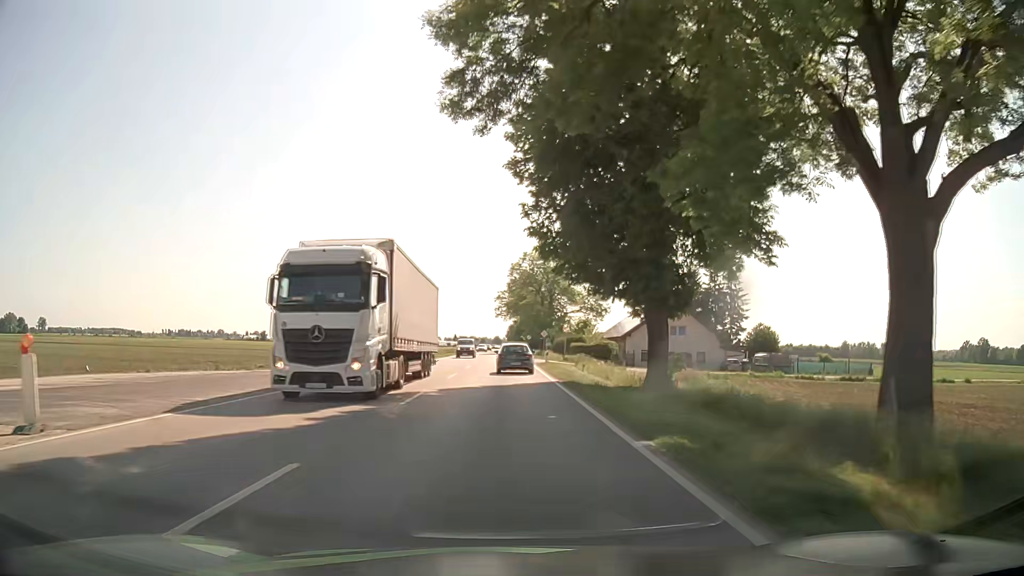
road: unclassified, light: Day
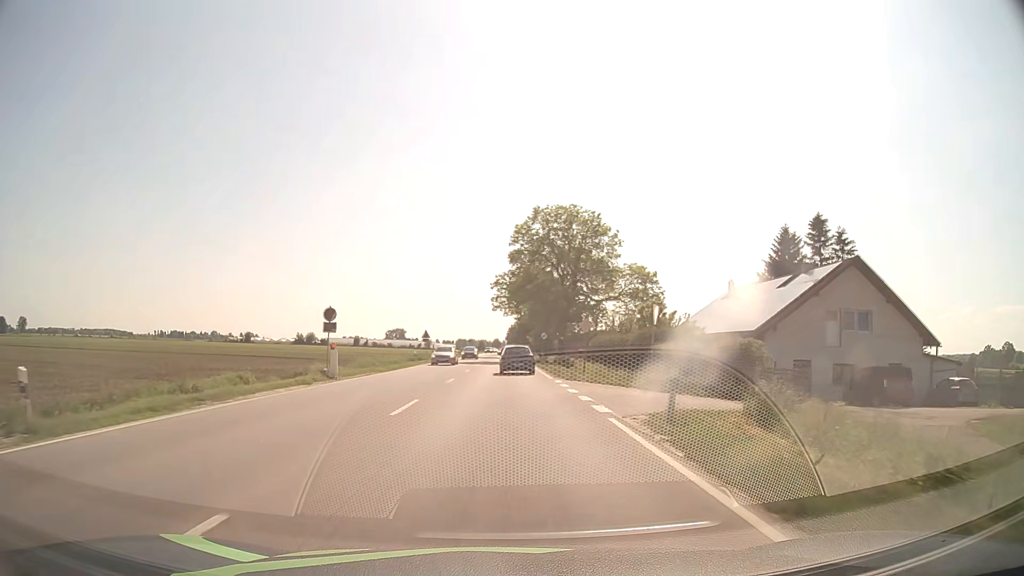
(0.0, +38.2) m; 0°
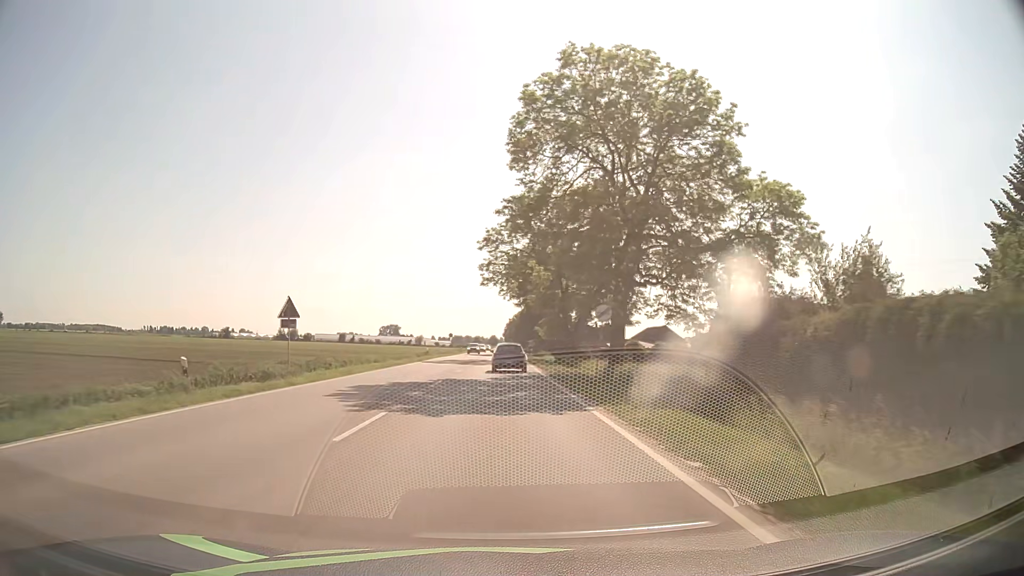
(+0.2, +39.9) m; 0°
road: primary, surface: asphalt
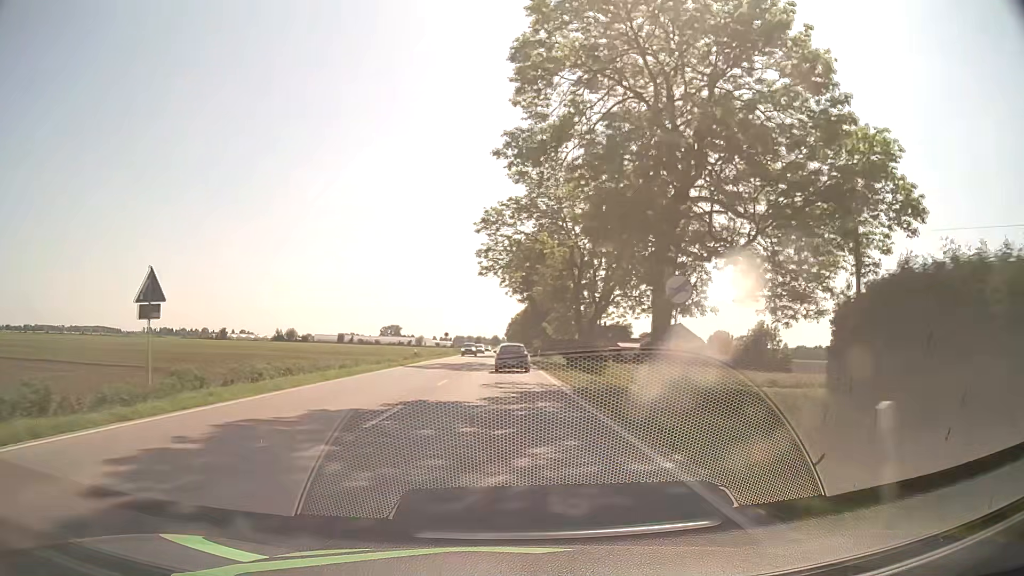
(0.0, +10.2) m; 0°
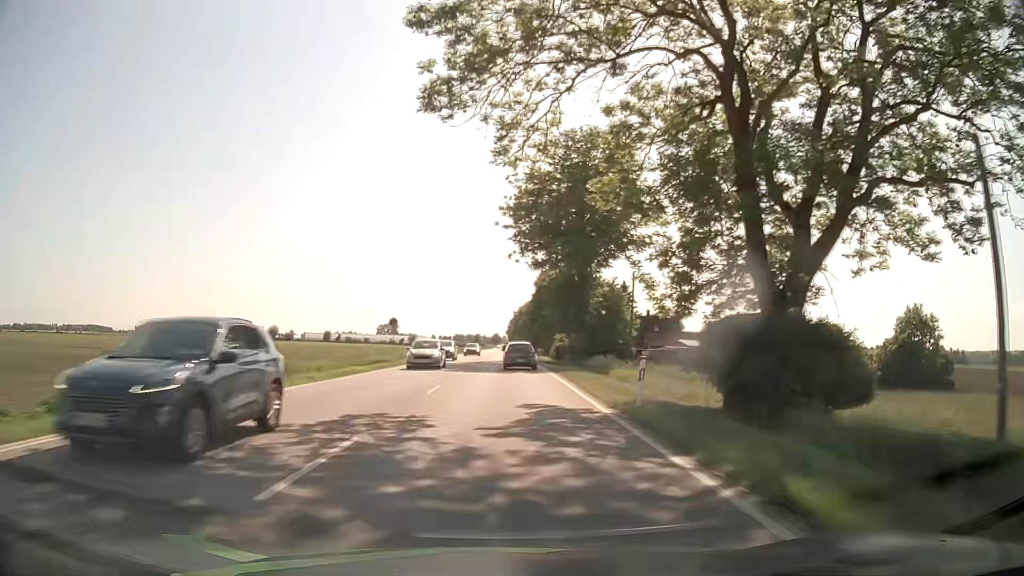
(-0.2, +41.3) m; 0°
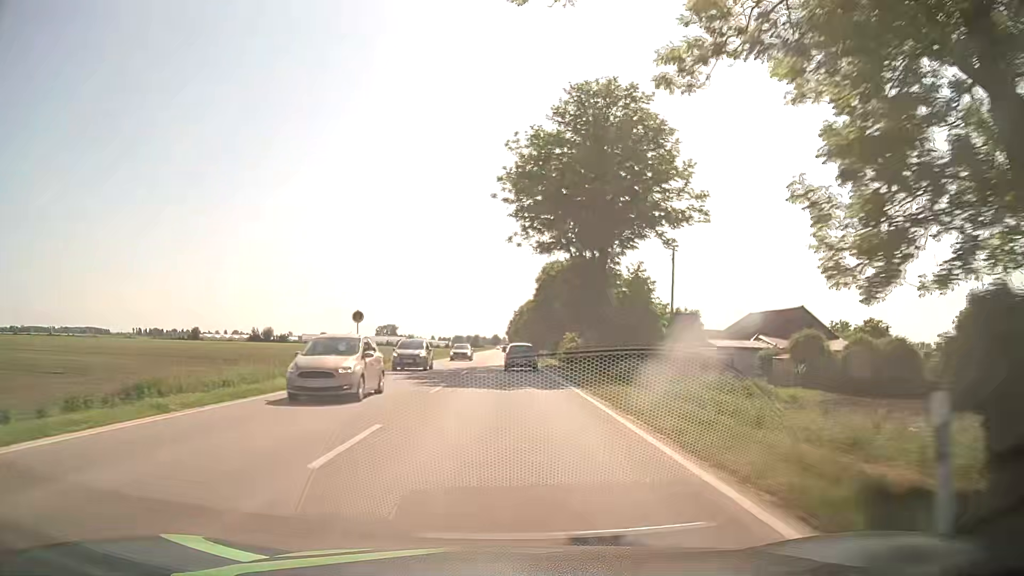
(0.0, +10.5) m; 0°
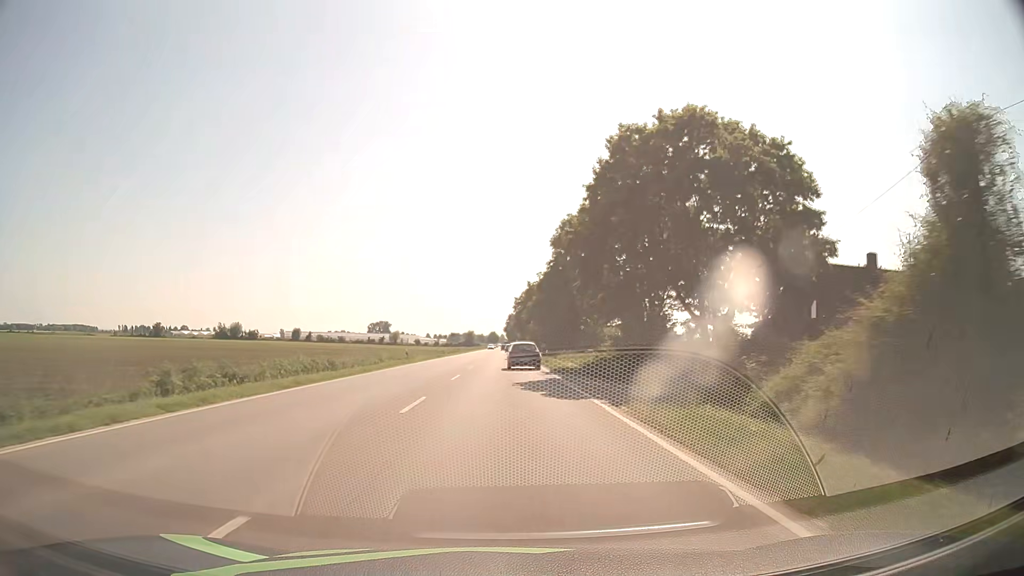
(+0.1, +53.7) m; 0°
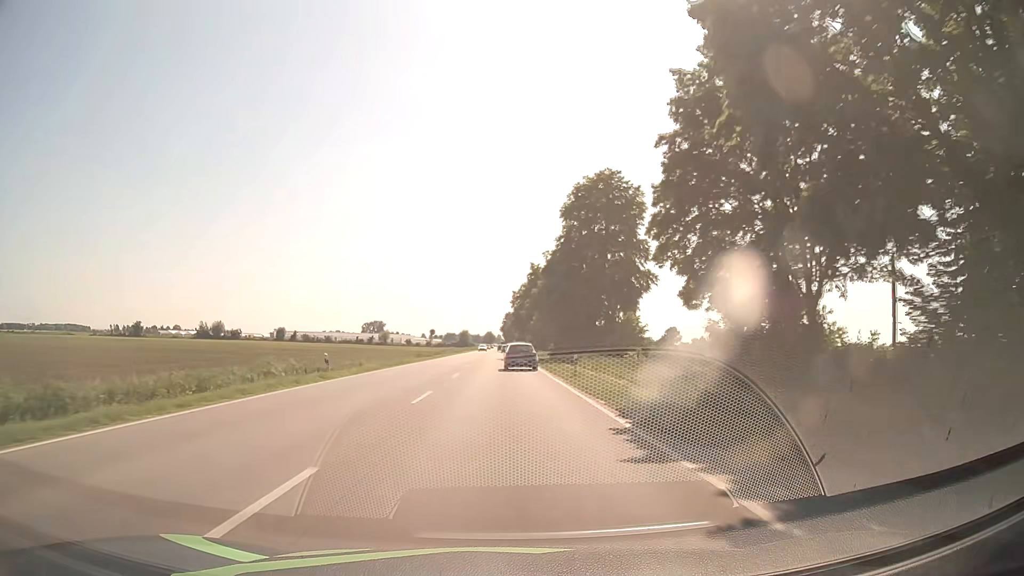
(+0.1, +21.9) m; 0°
(0, +10) (0, +20) (0, +30) (0, +40) (0, +50) (0, +60) (0, +70) (0, +80) (0, +90) (0, +100) m
